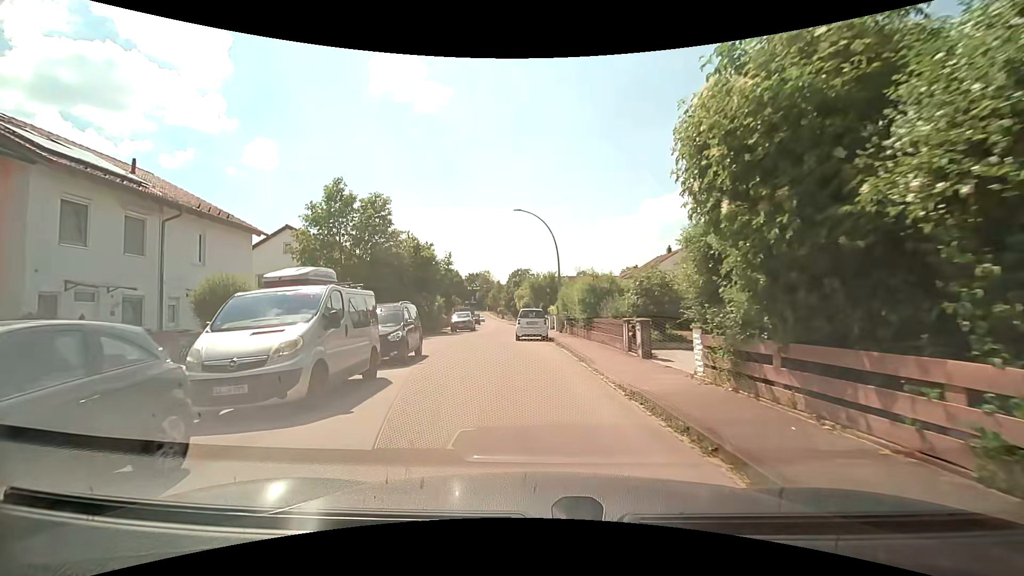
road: residential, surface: asphalt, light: Day
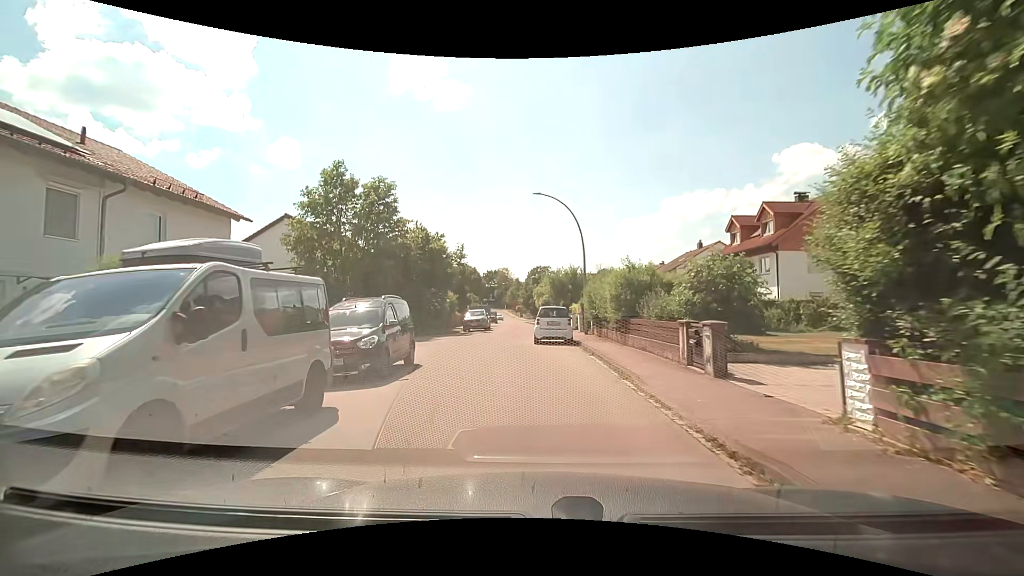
(0.0, +3.8) m; -1°
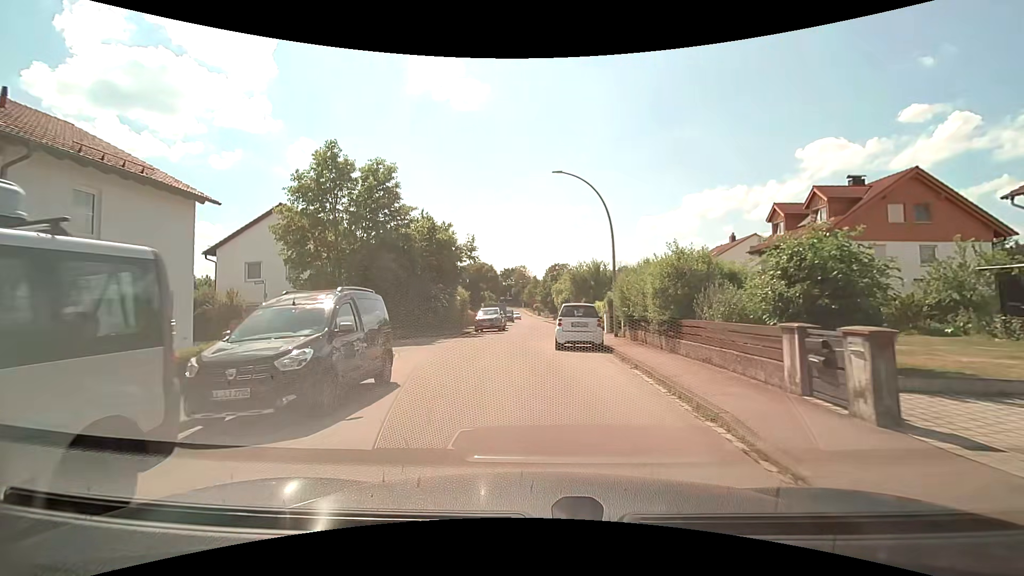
(-0.1, +3.8) m; -2°
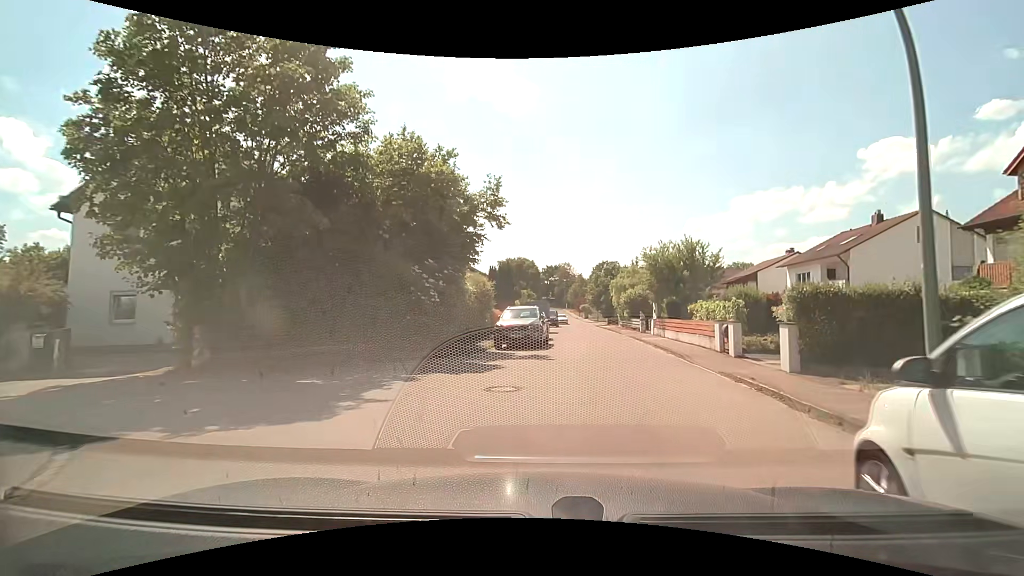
(-1.1, +15.4) m; -6°
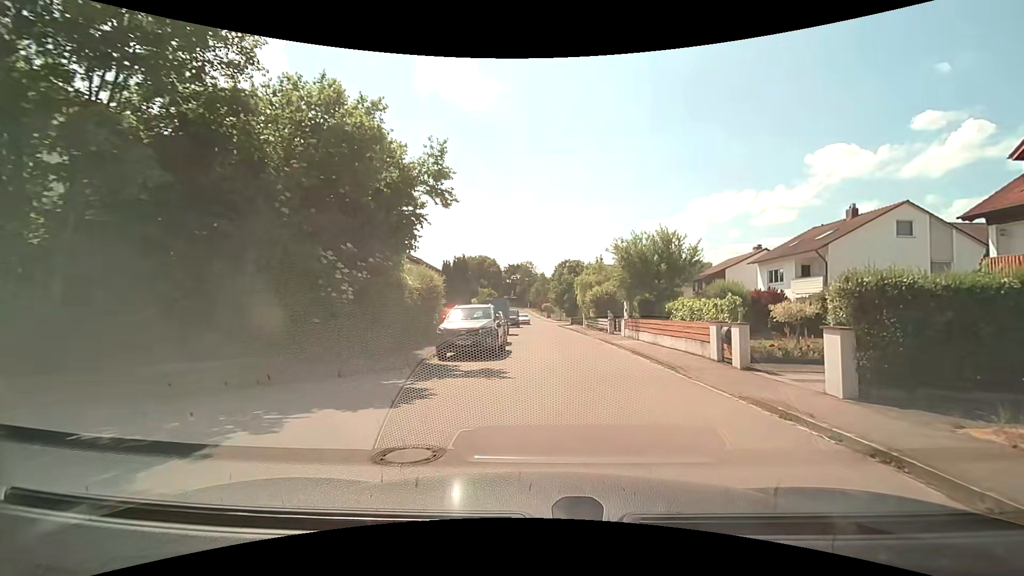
(+0.1, +4.0) m; +4°
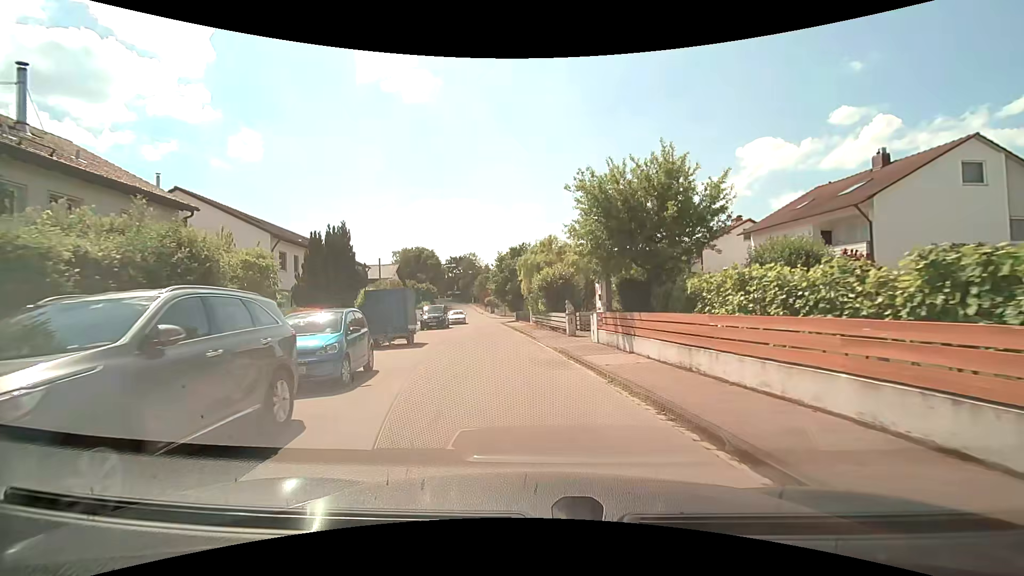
(+1.1, +12.4) m; +7°
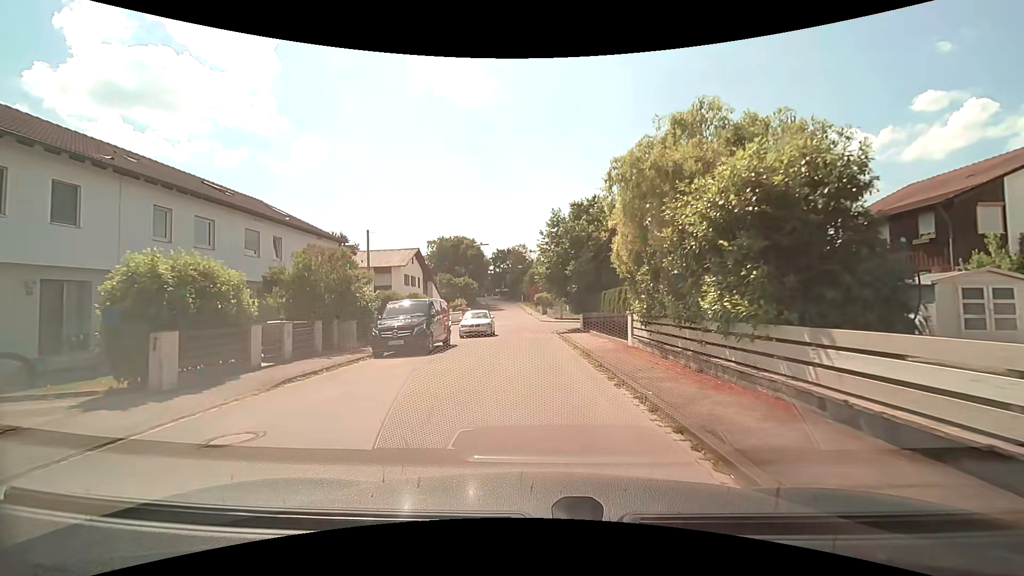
(-1.6, +21.8) m; -7°
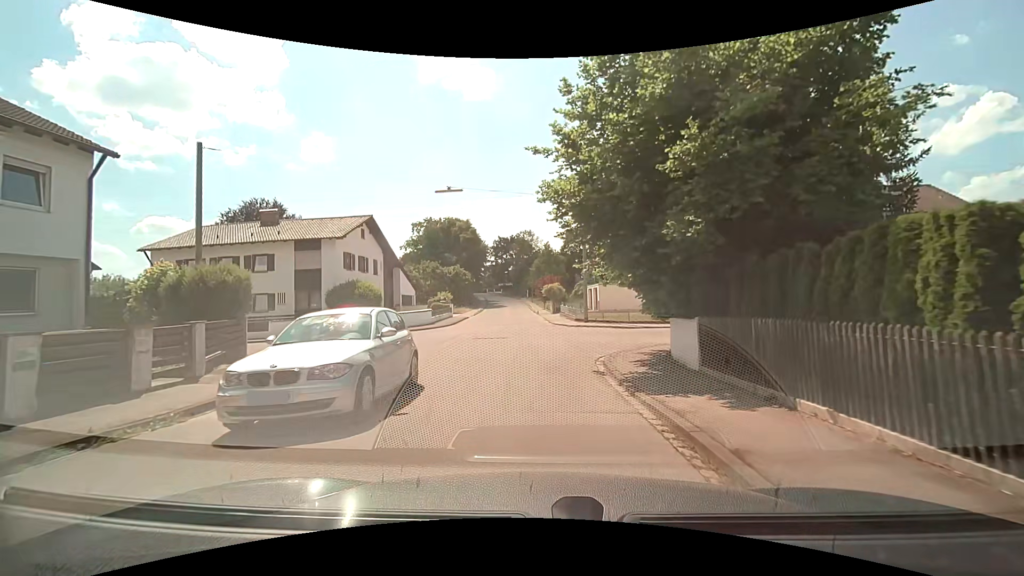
(0.0, +19.7) m; 0°
(0, +10) (0, +20) (-1, +30) (-1, +40) (-2, +50) (-2, +60) (-3, +70) (-3, +80) (-4, +90) (-5, +100) m
